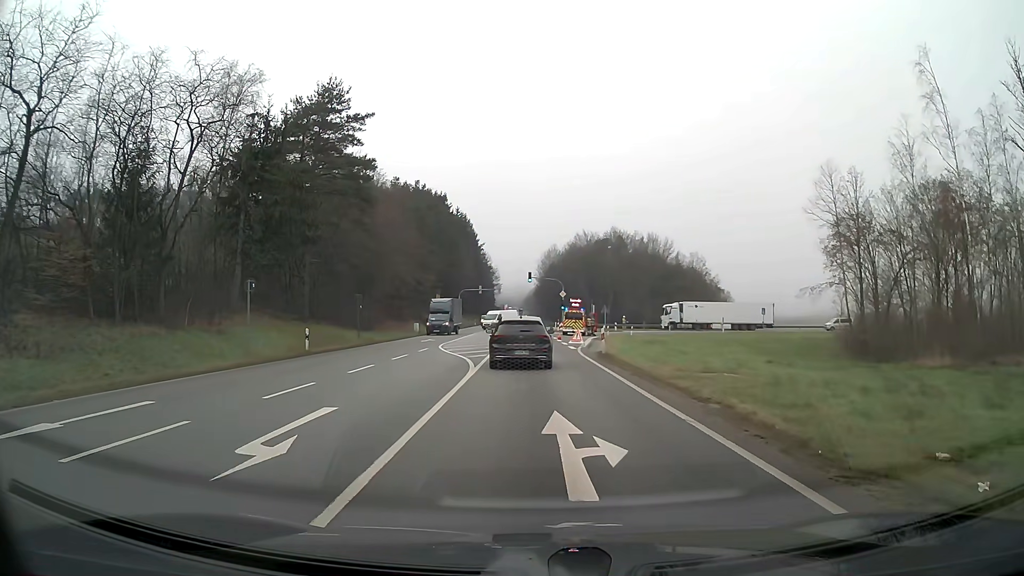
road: primary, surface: asphalt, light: Day
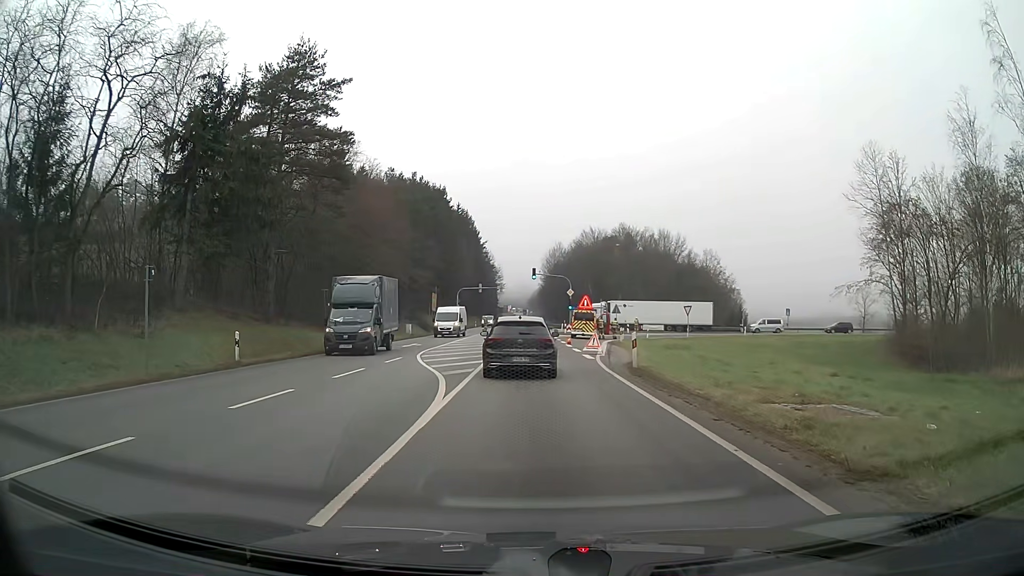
(0.0, +7.5) m; 0°
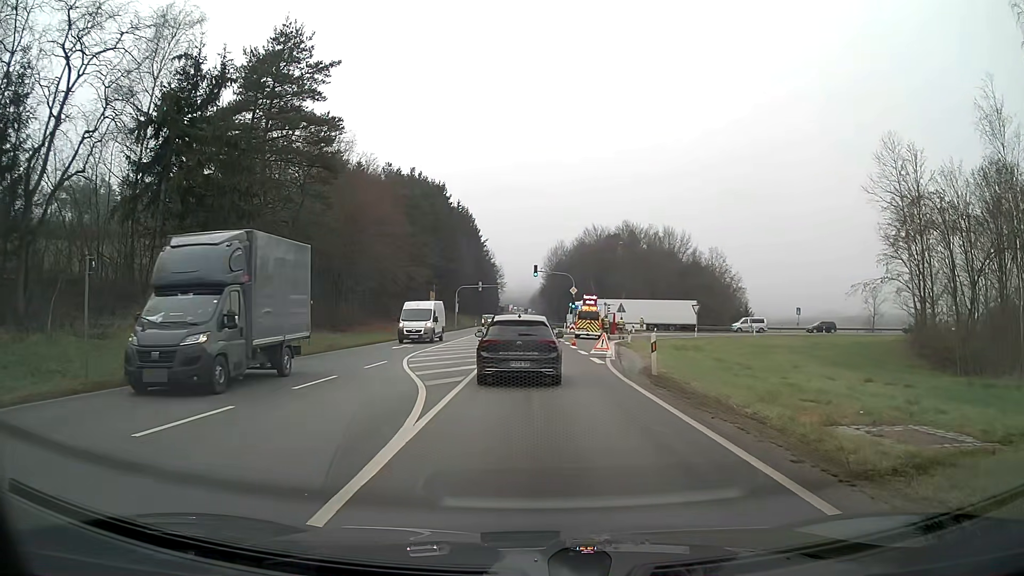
(0.0, +2.9) m; 0°
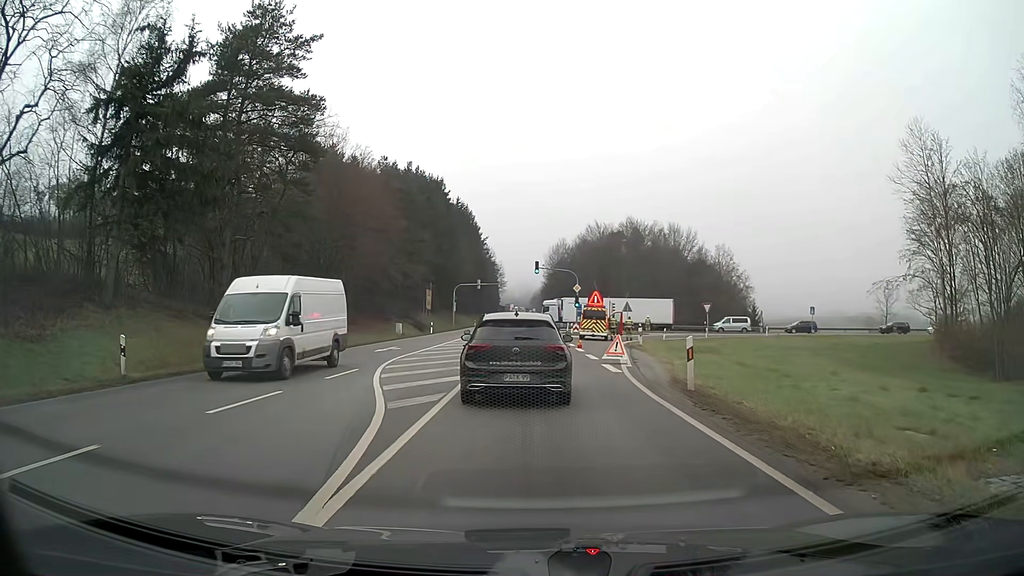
(0.0, +3.8) m; -1°
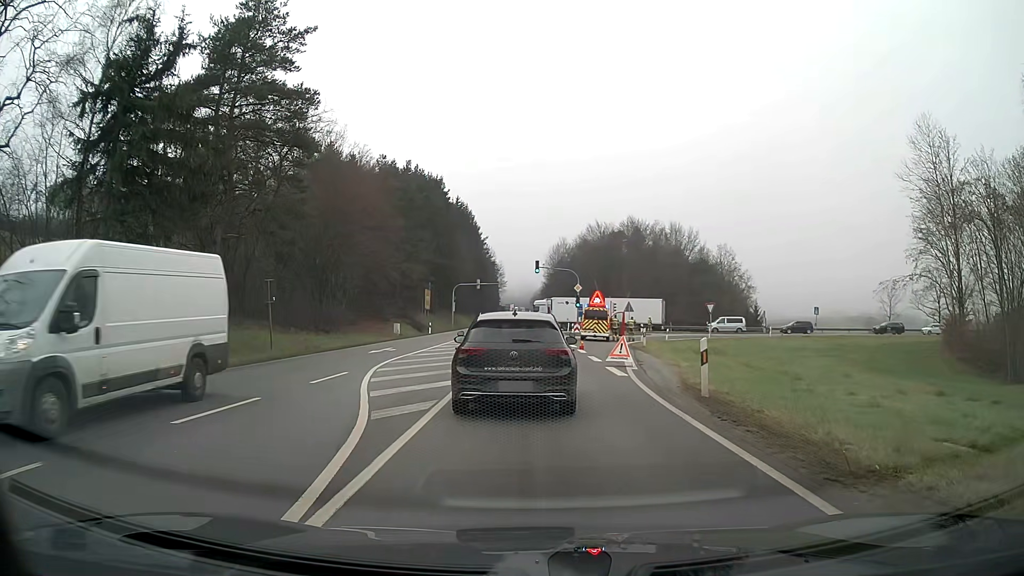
(0.0, +1.1) m; 0°
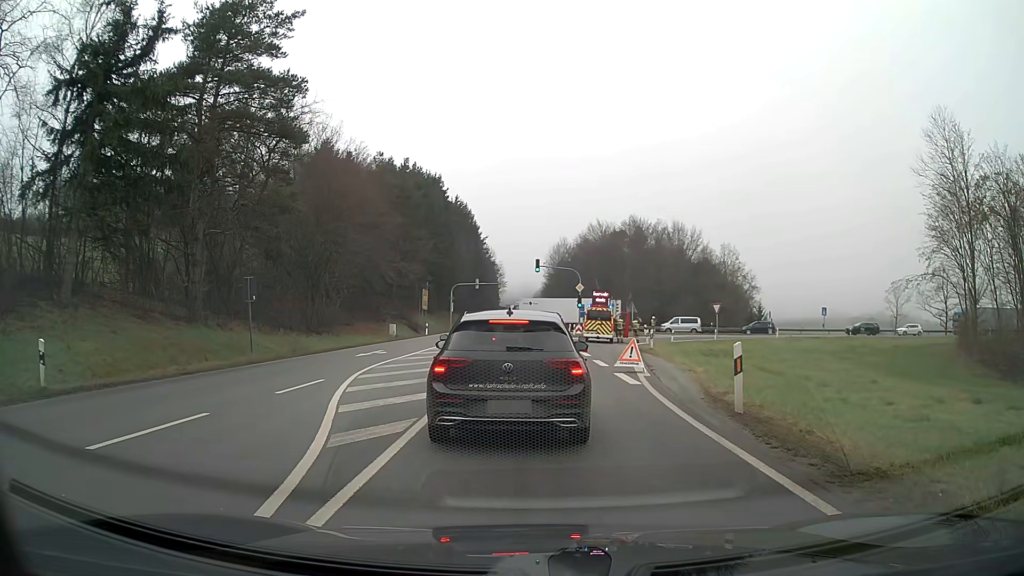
(0.0, +2.0) m; 0°
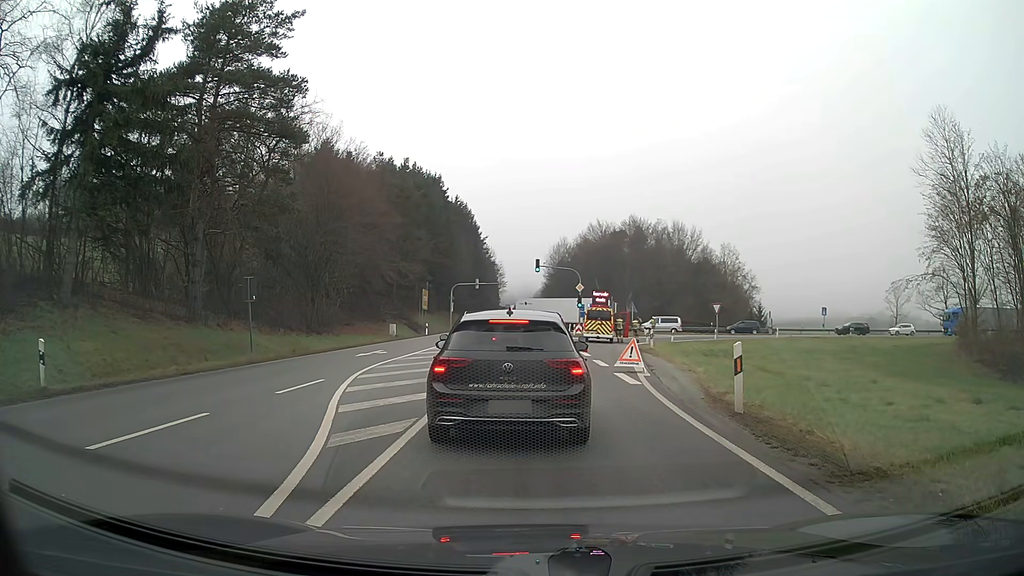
(0.0, 0.0) m; 0°
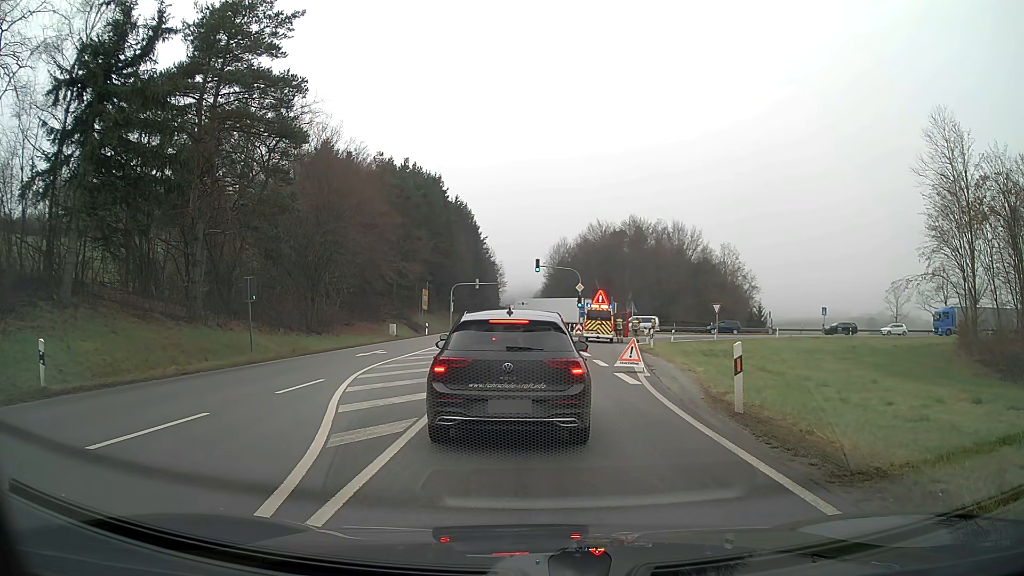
(0.0, 0.0) m; 0°
